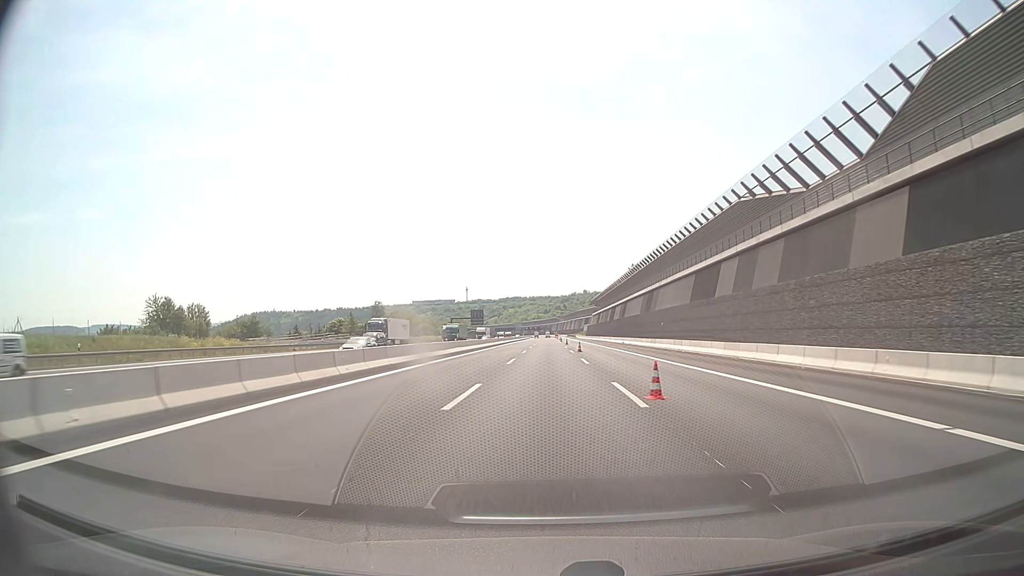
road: motorway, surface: asphalt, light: Day
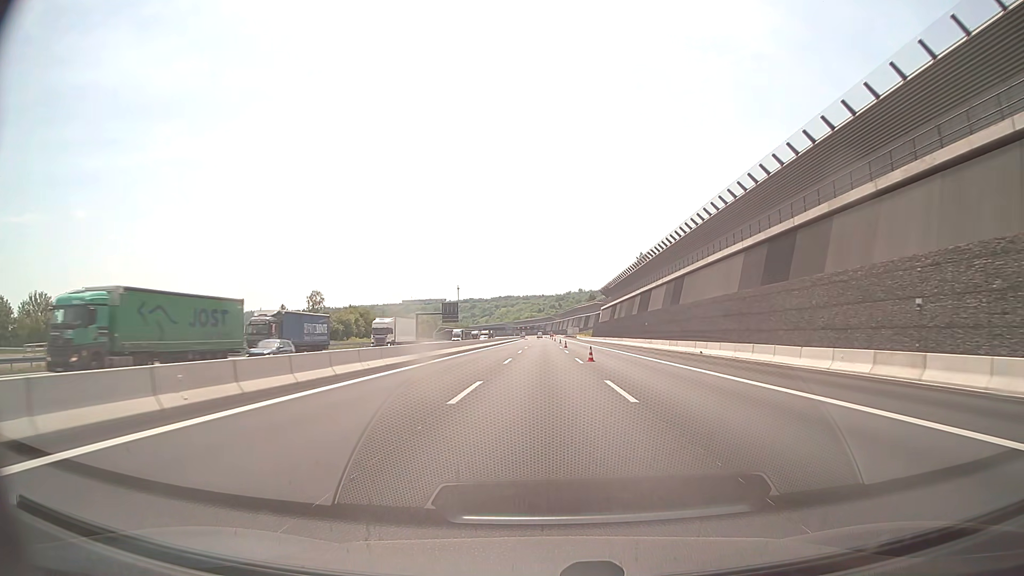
(+0.4, +52.7) m; +1°
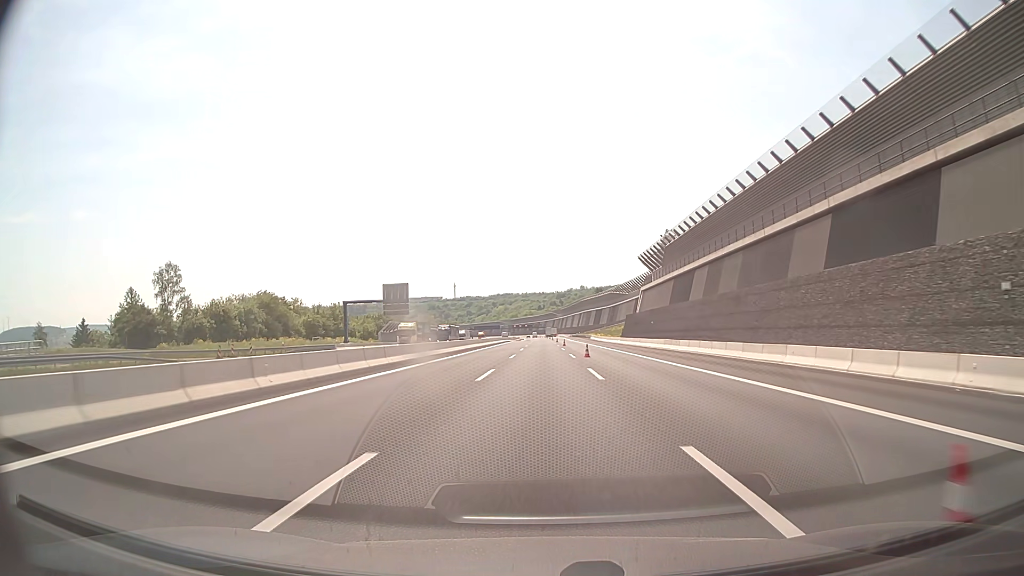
(+0.1, +65.3) m; 0°
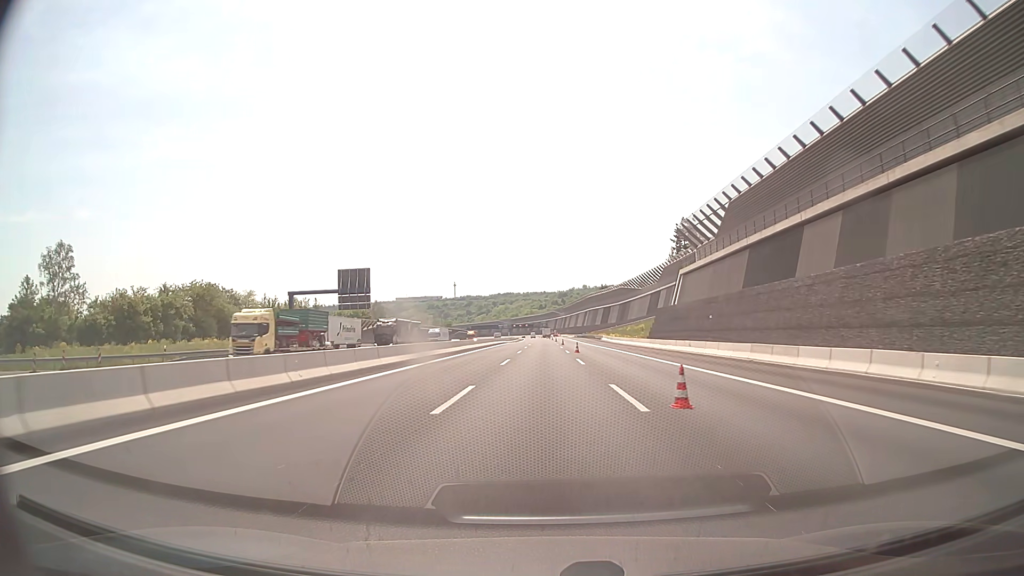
(0.0, +26.1) m; 0°
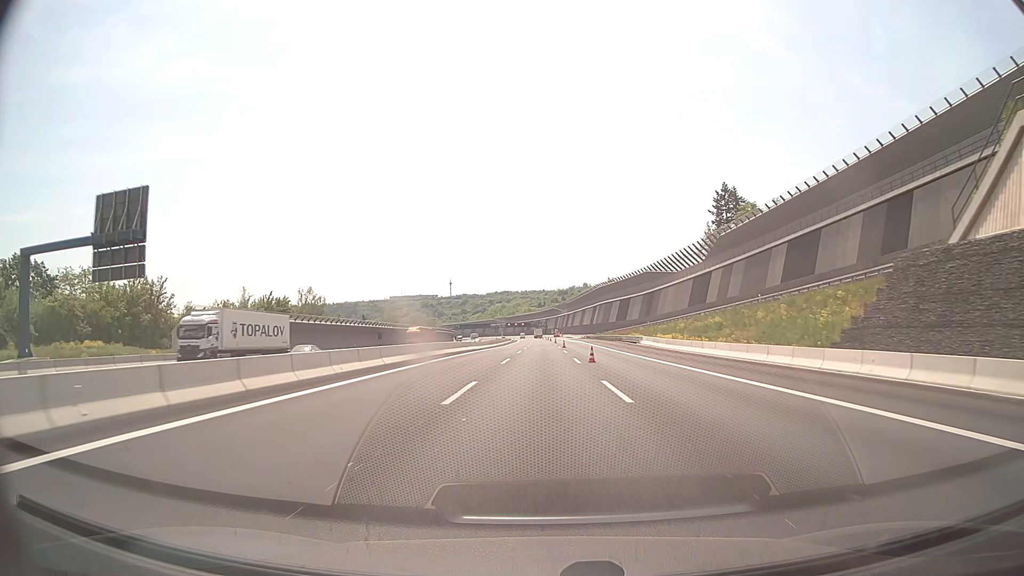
(0.0, +52.1) m; 0°
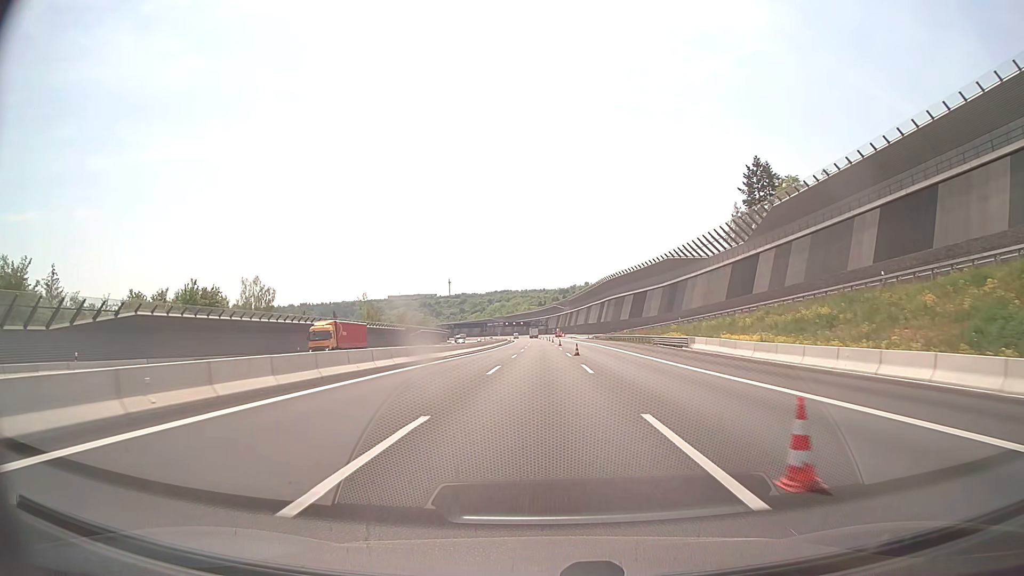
(0.0, +26.0) m; 0°
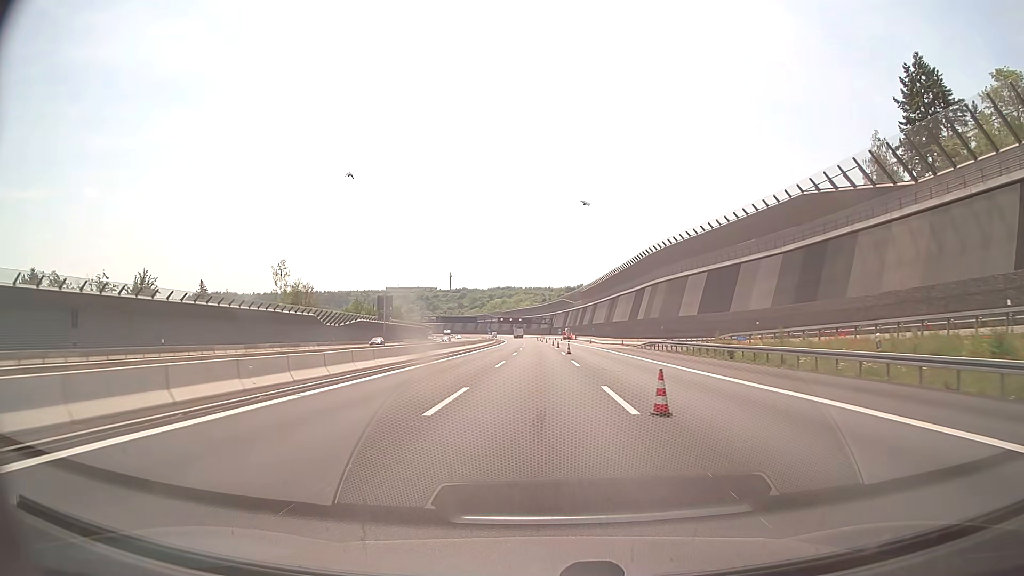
(-0.2, +65.2) m; 0°
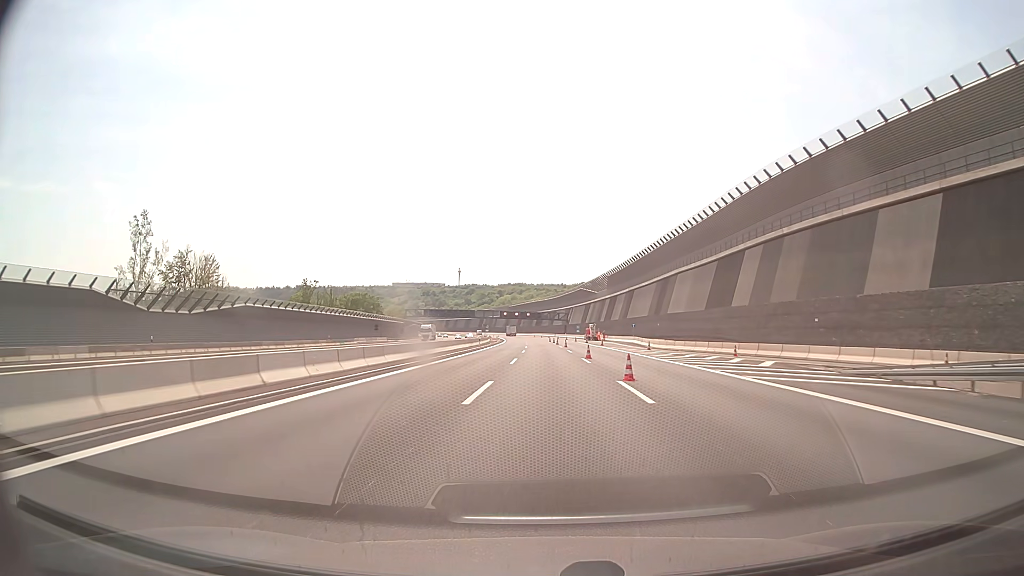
(-0.5, +52.4) m; -1°
(0, +10) (0, +20) (0, +30) (0, +40) (0, +50) (0, +60) (0, +70) (-1, +80) (-1, +90) (-1, +100) m
